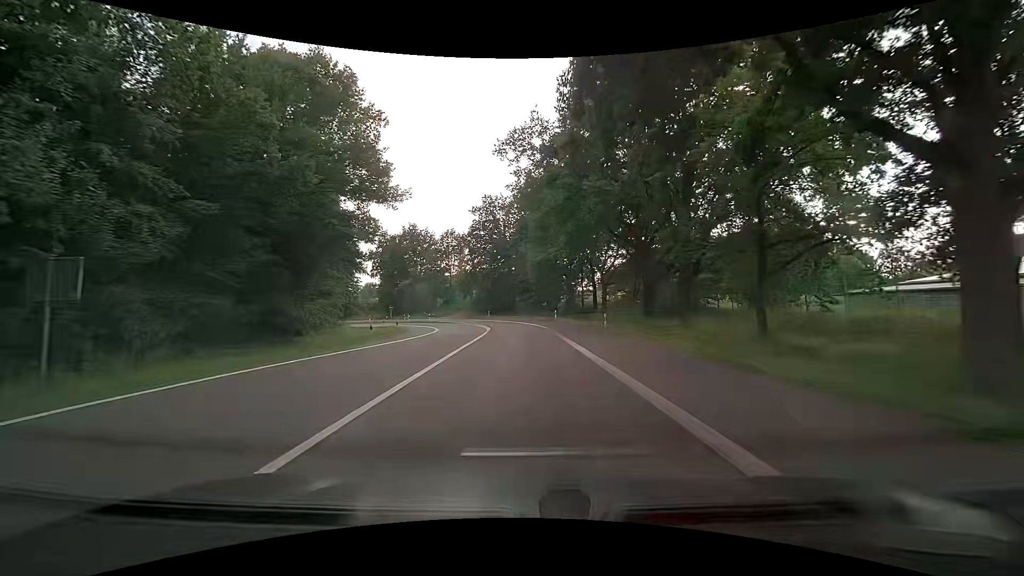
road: motorway_link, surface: asphalt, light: Day
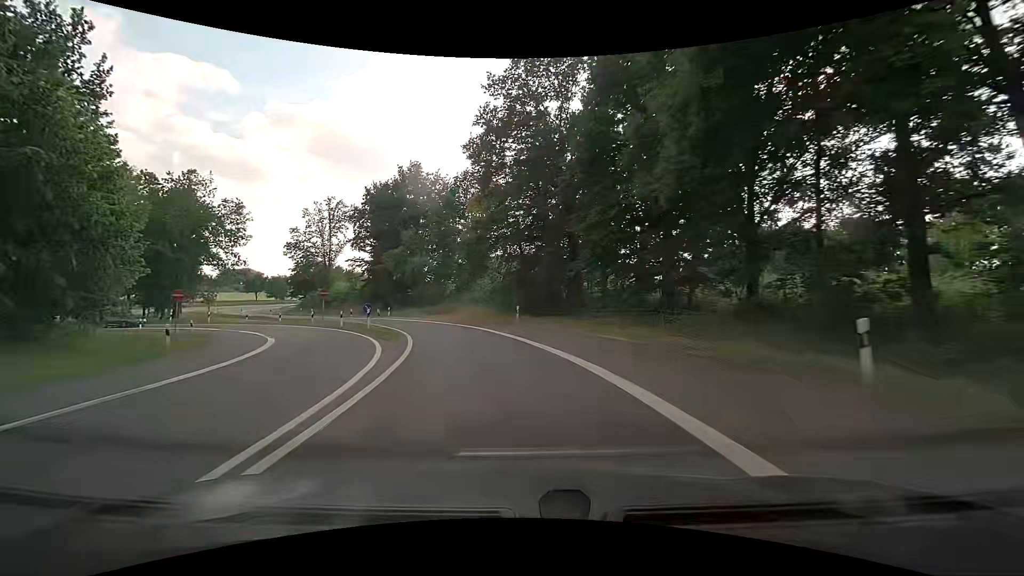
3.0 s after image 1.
(-1.2, +43.7) m; -6°
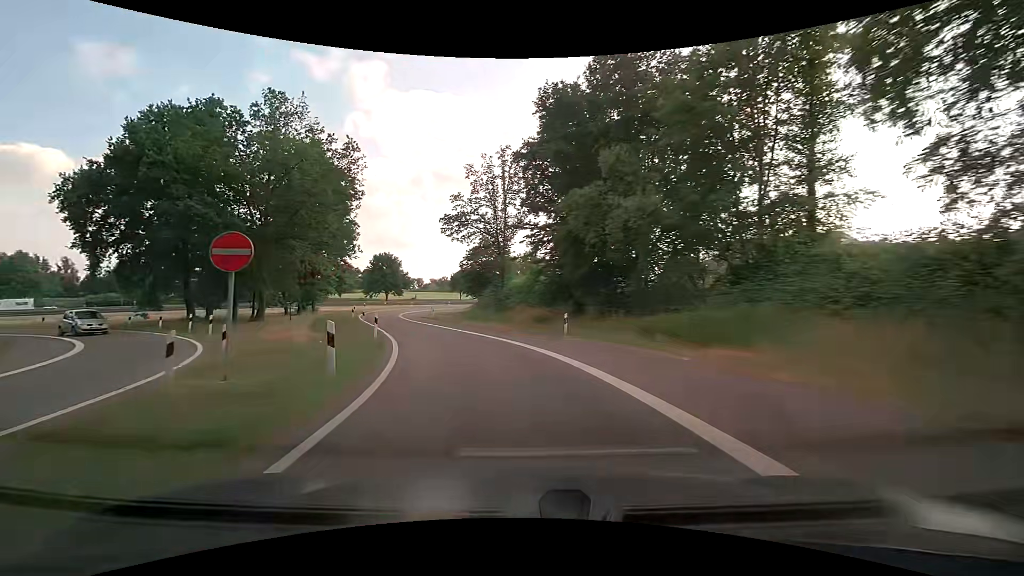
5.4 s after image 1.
(-6.5, +33.2) m; -24°
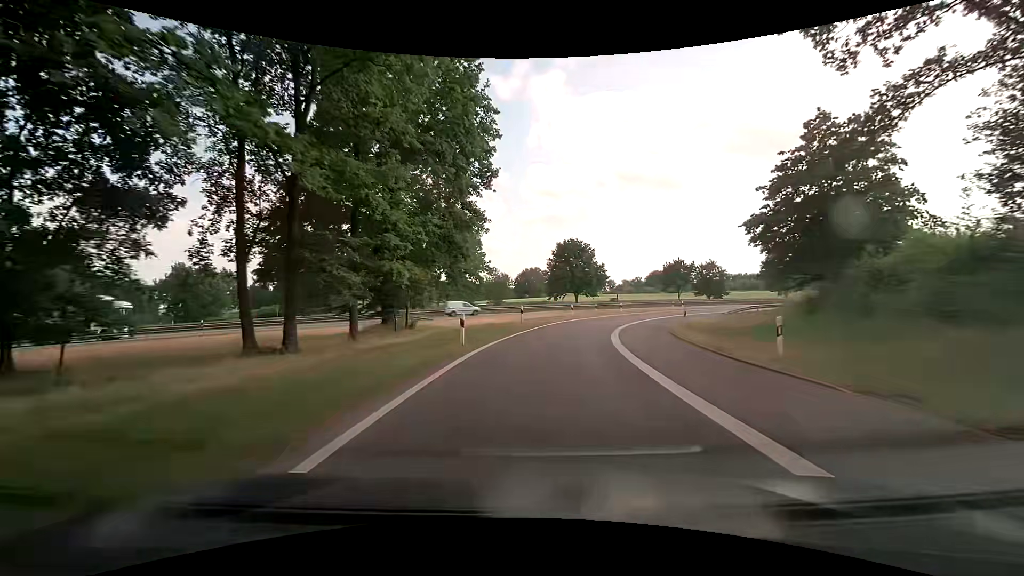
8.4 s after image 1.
(-11.4, +40.5) m; -22°
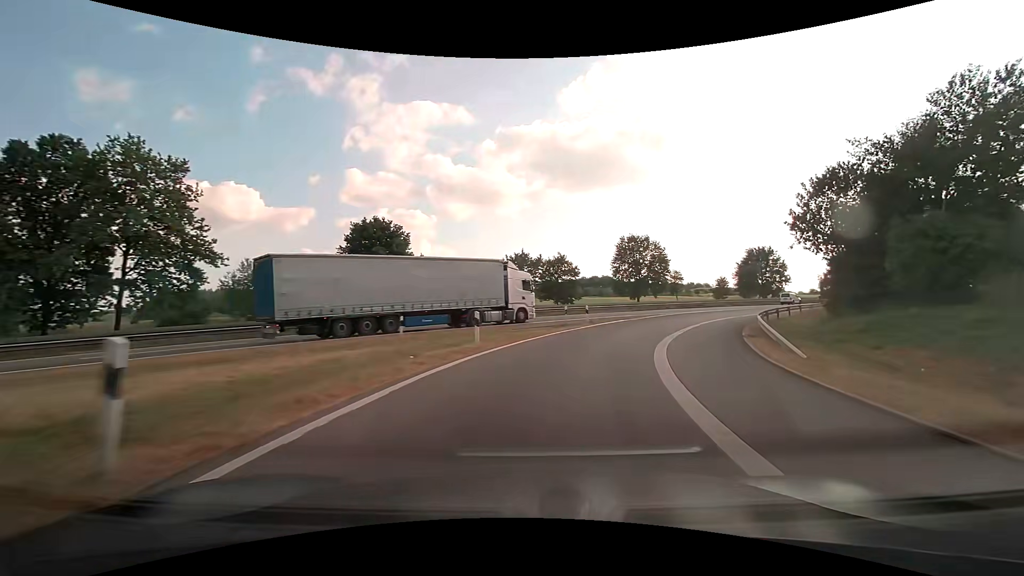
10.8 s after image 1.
(+4.2, +34.6) m; +19°
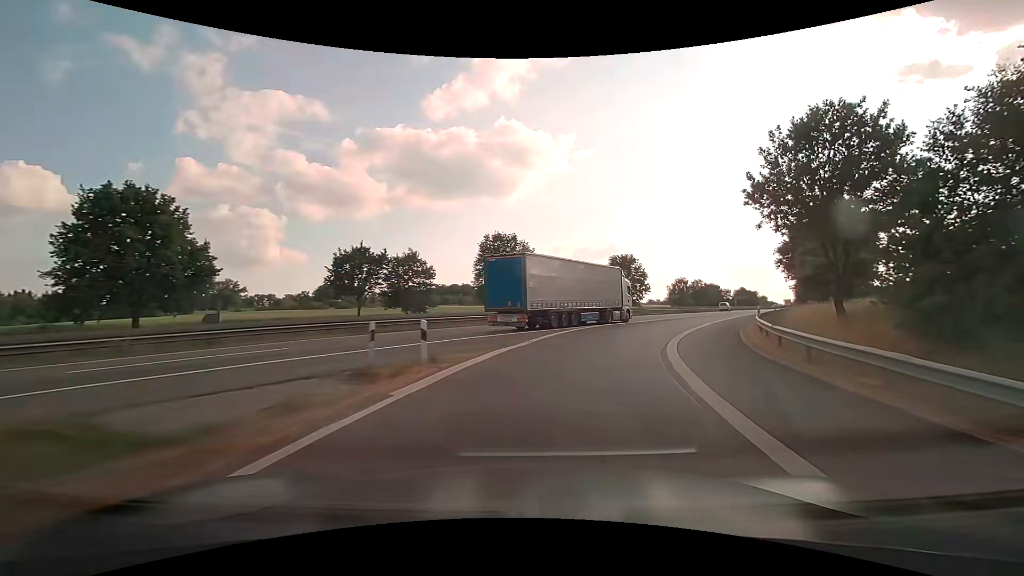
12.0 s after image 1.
(+2.2, +16.8) m; +15°
